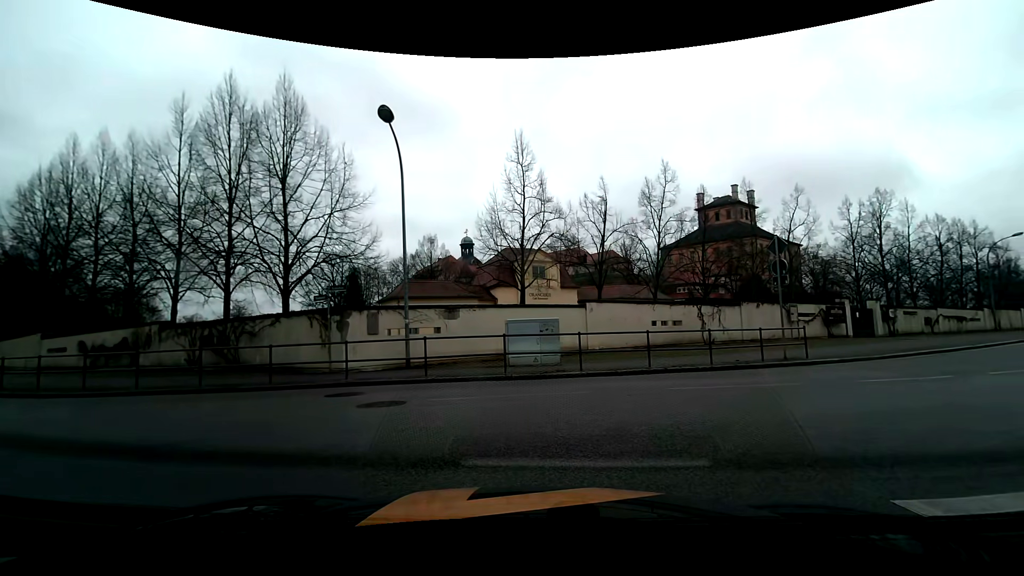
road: residential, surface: asphalt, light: Day
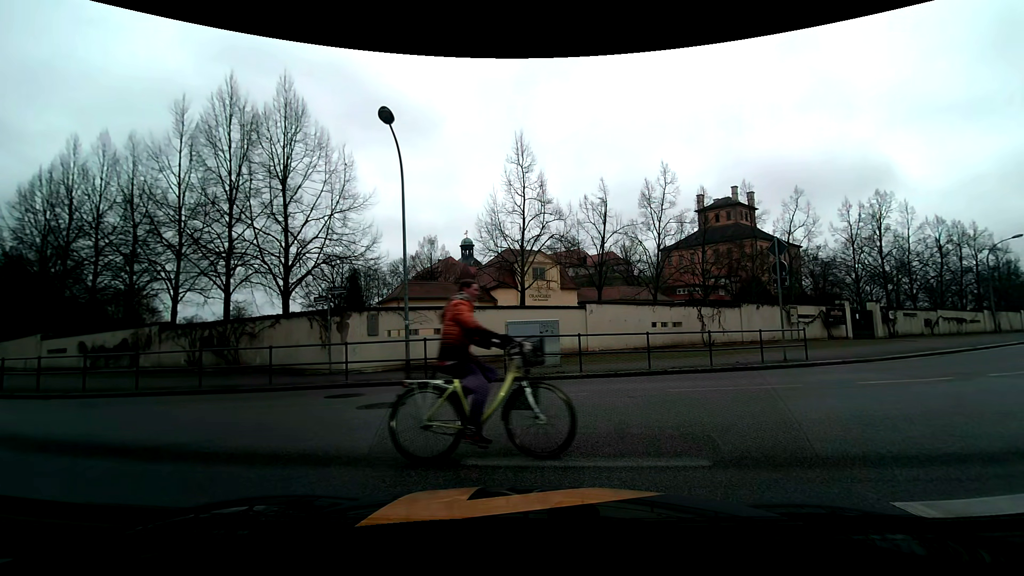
(0.0, +0.1) m; 0°
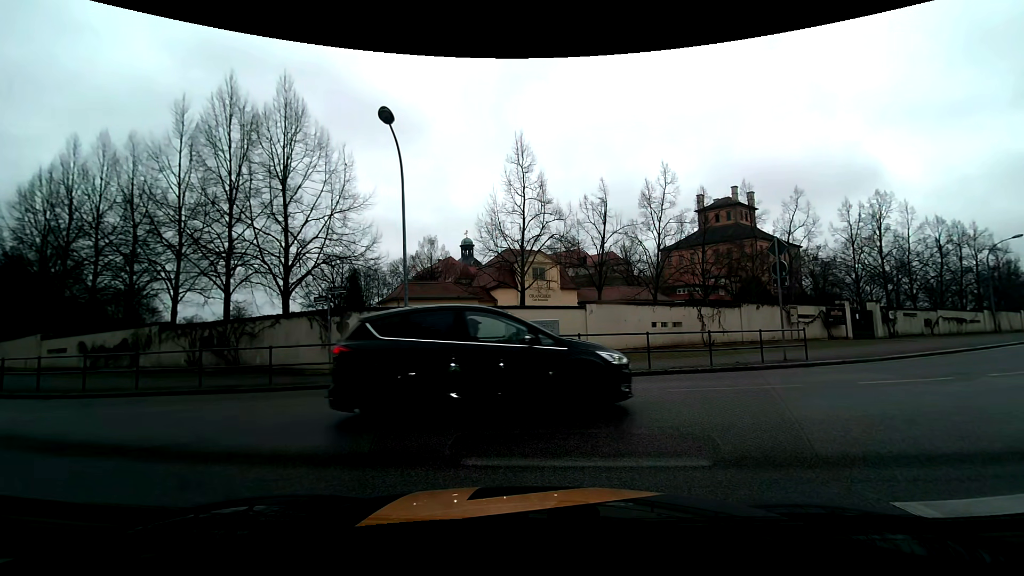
(0.0, 0.0) m; 0°
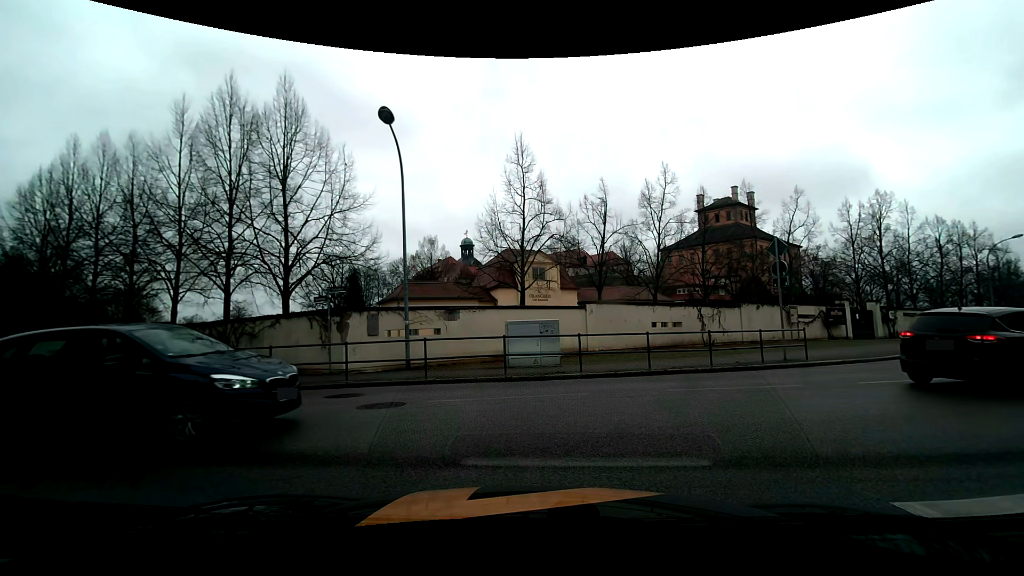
(0.0, 0.0) m; 0°
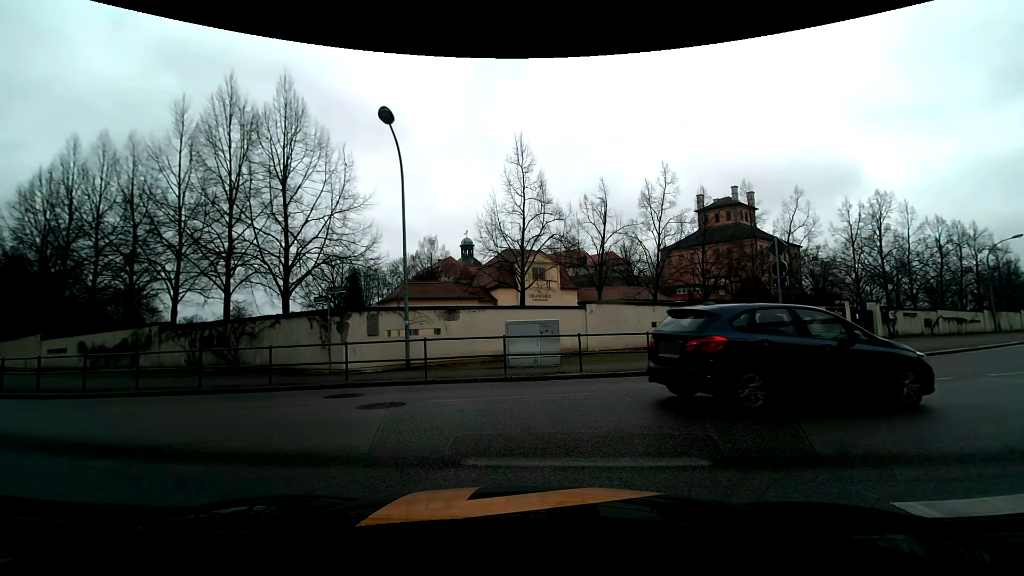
(0.0, 0.0) m; 0°
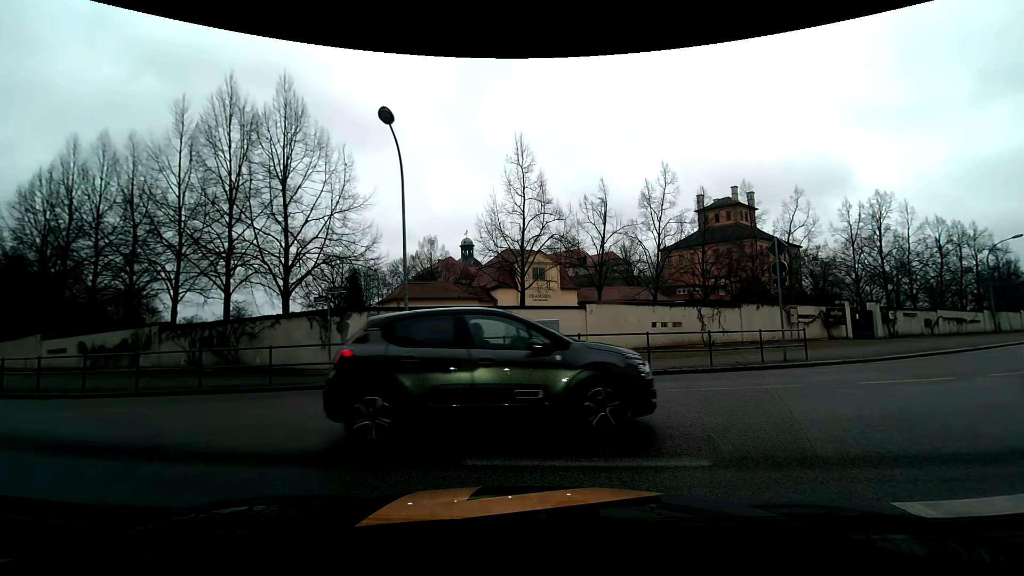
(0.0, 0.0) m; 0°
